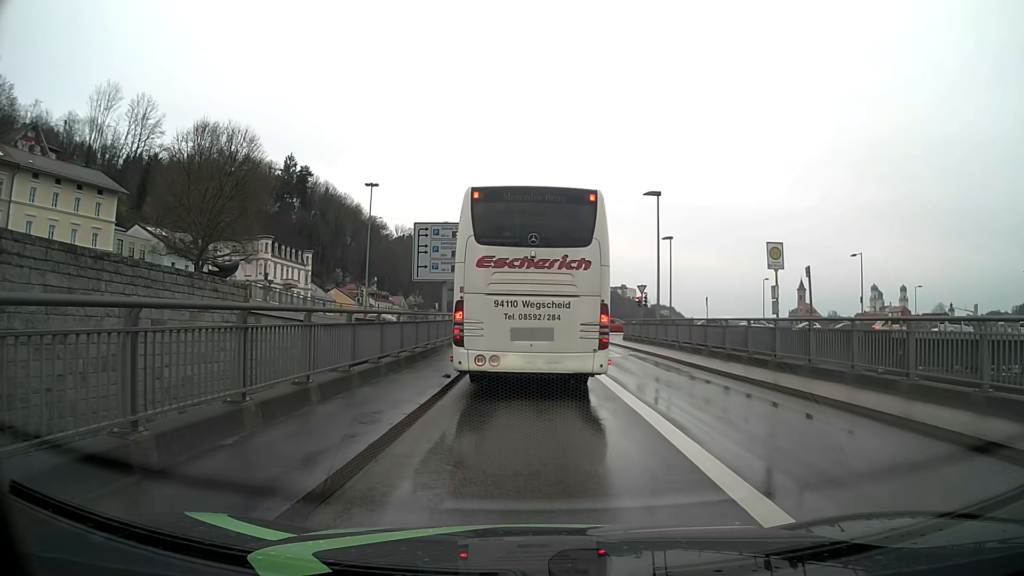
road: primary_link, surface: asphalt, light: Day
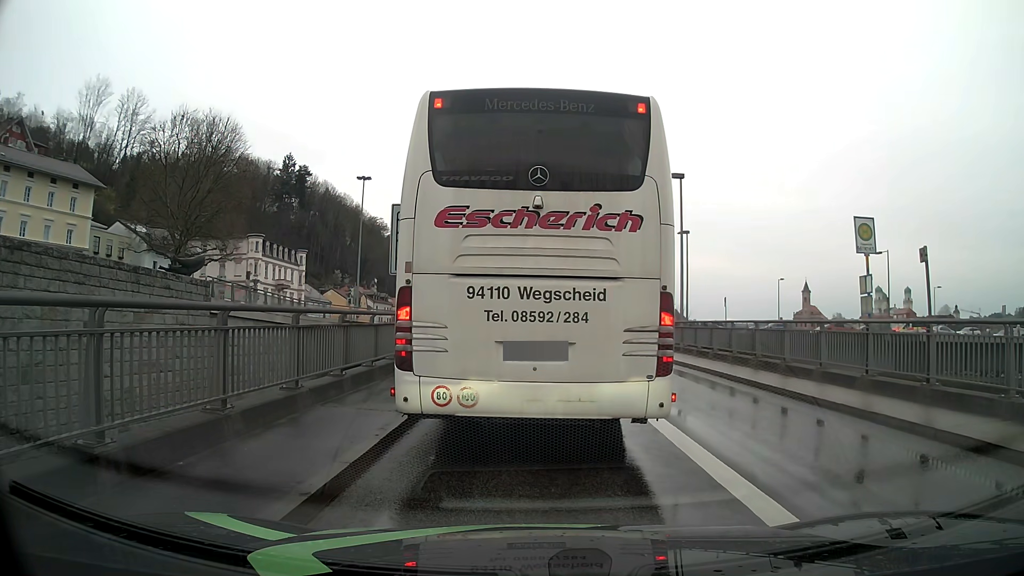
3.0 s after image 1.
(0.0, +4.7) m; 0°
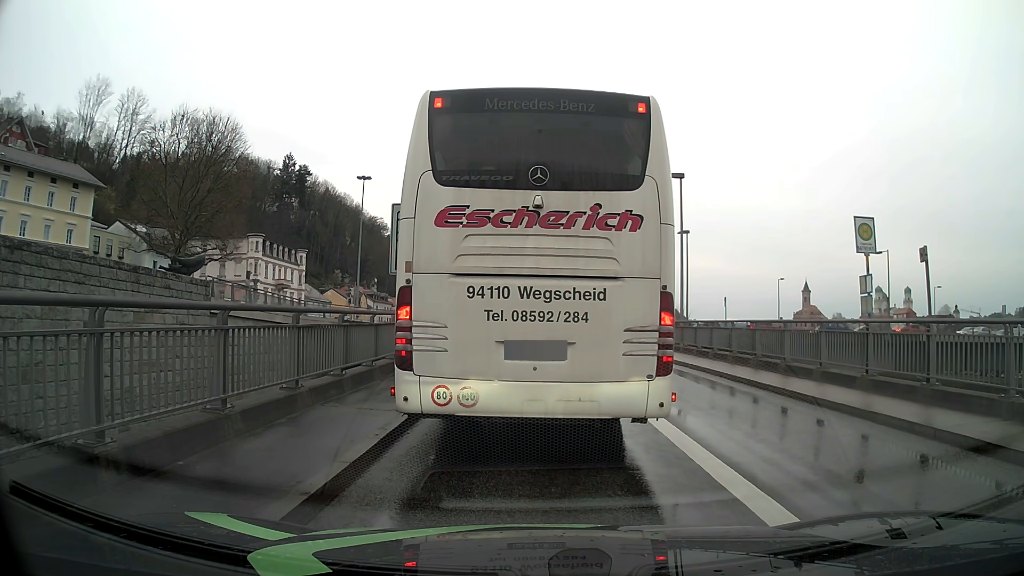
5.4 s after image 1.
(0.0, +0.1) m; 0°
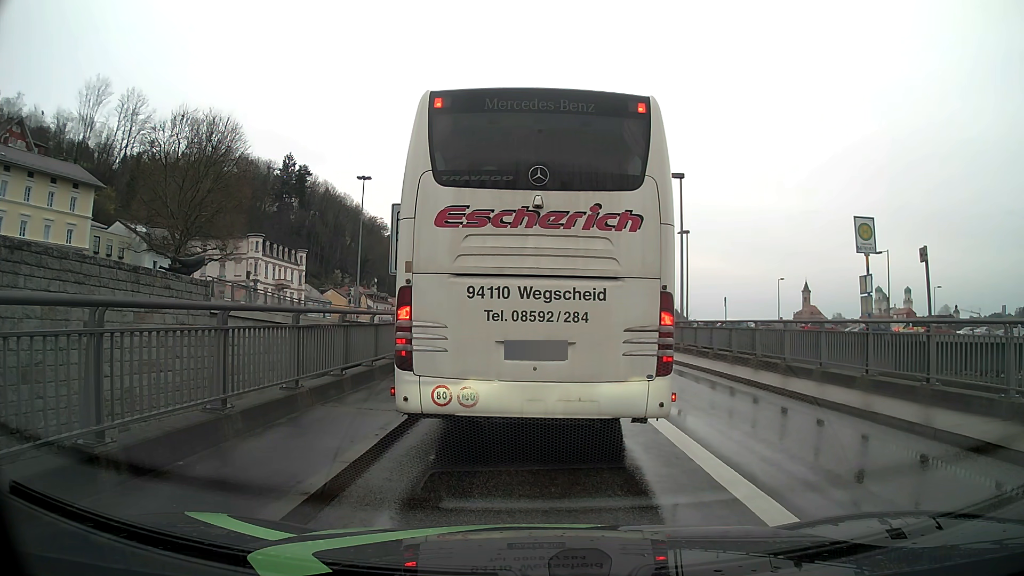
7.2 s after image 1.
(0.0, 0.0) m; 0°
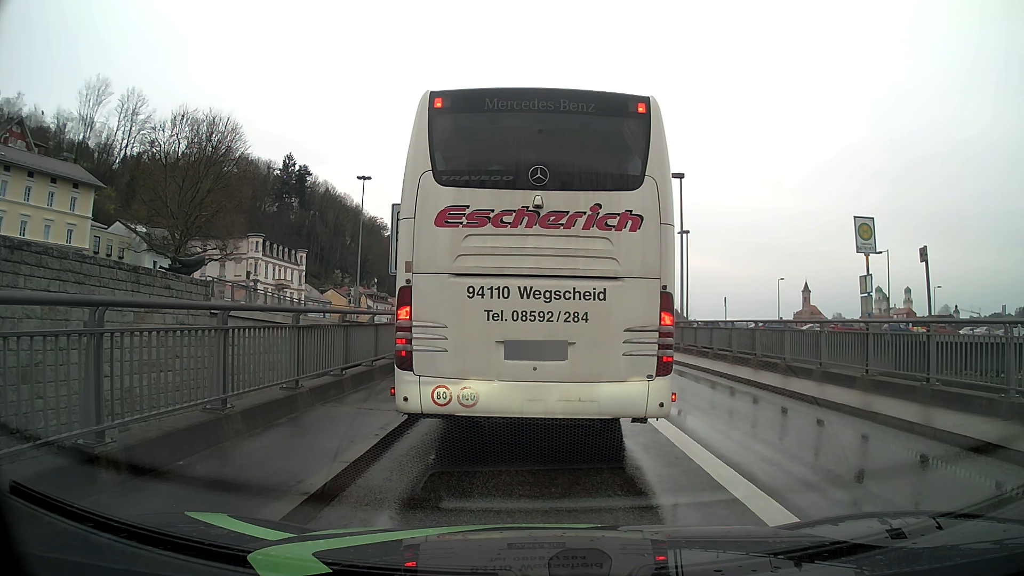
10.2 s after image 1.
(0.0, 0.0) m; 0°
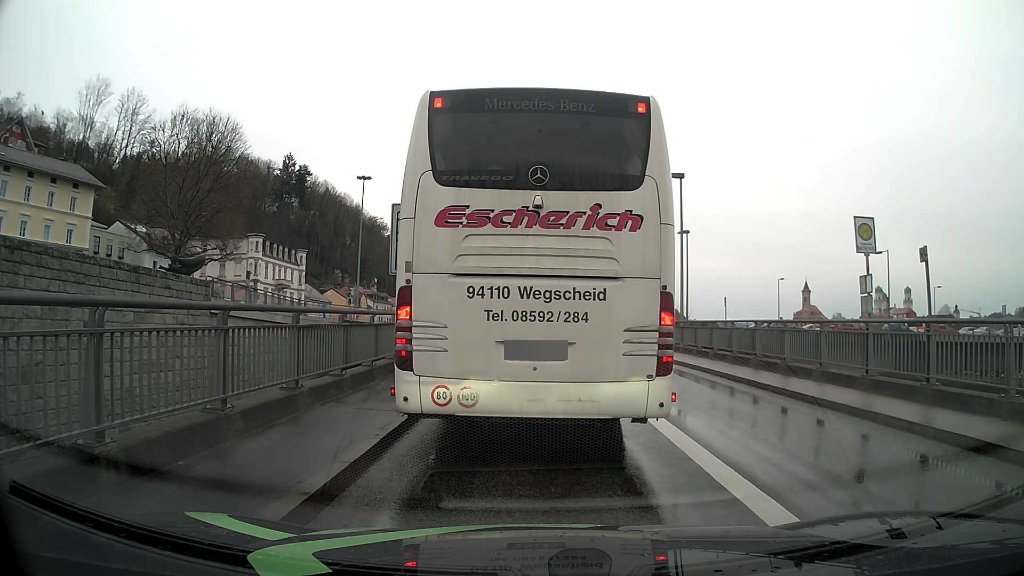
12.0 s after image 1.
(0.0, 0.0) m; 0°
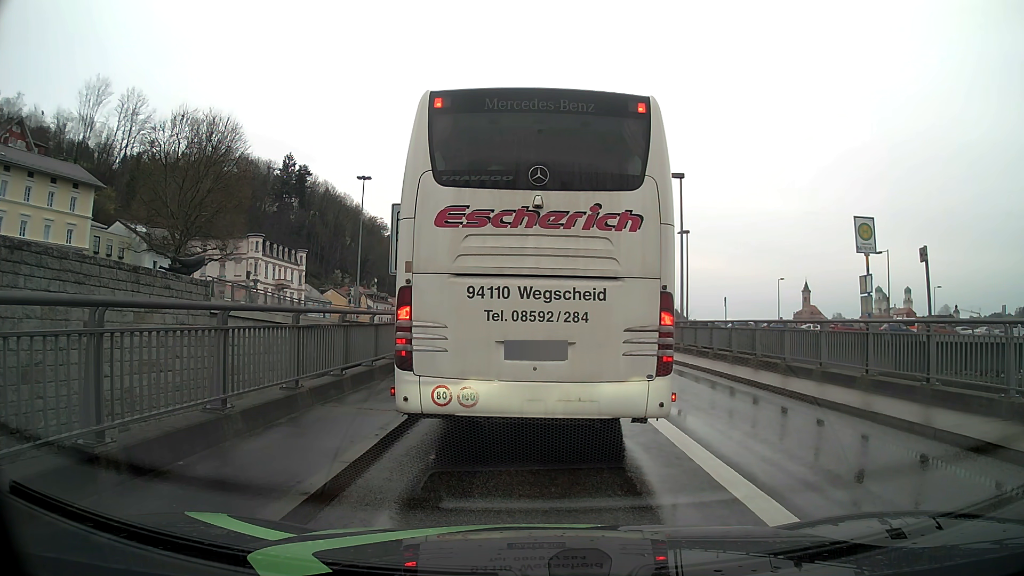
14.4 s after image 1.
(0.0, 0.0) m; 0°
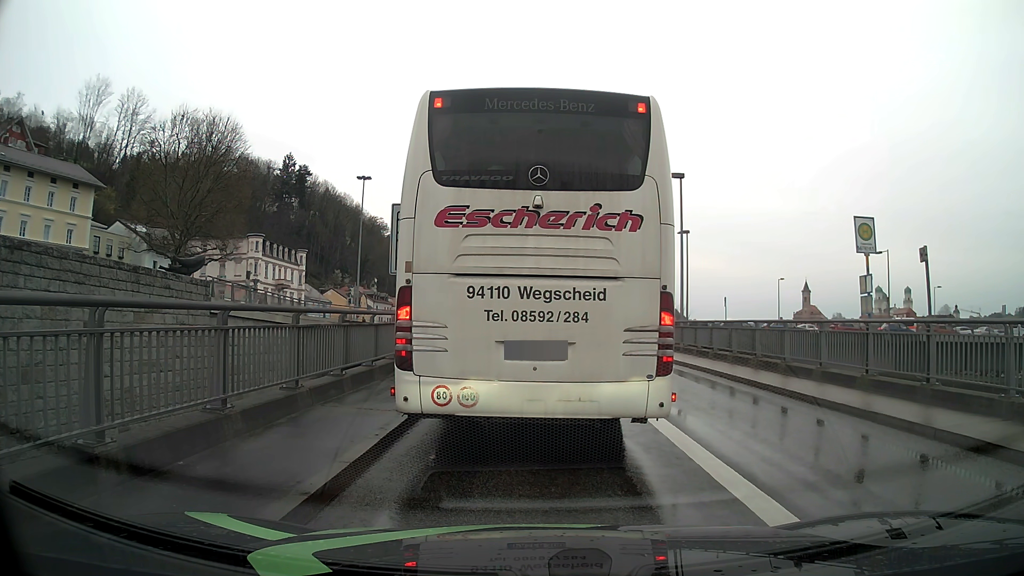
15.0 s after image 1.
(0.0, 0.0) m; 0°
